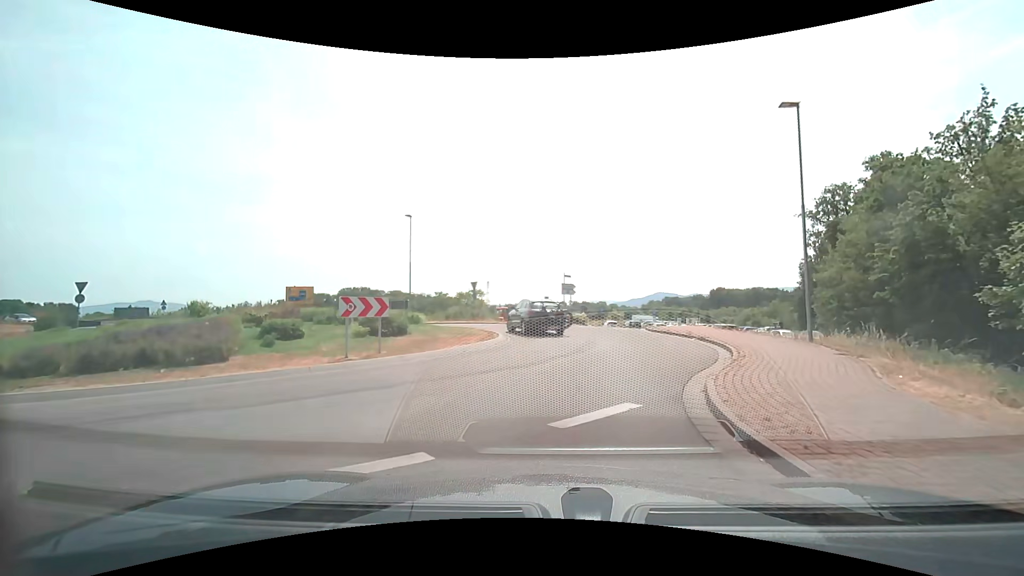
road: tertiary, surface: asphalt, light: Day
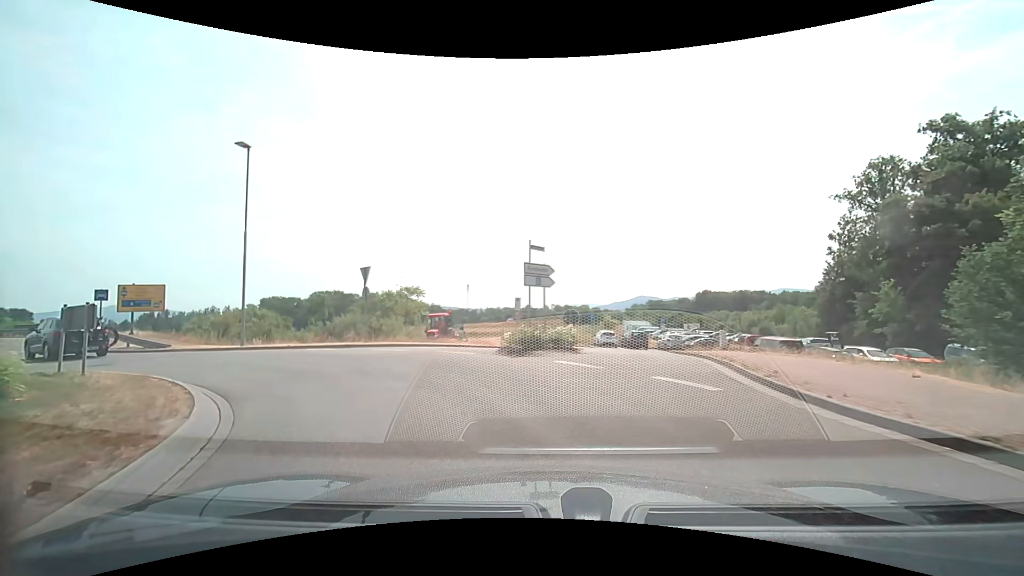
(+1.1, +17.5) m; +5°
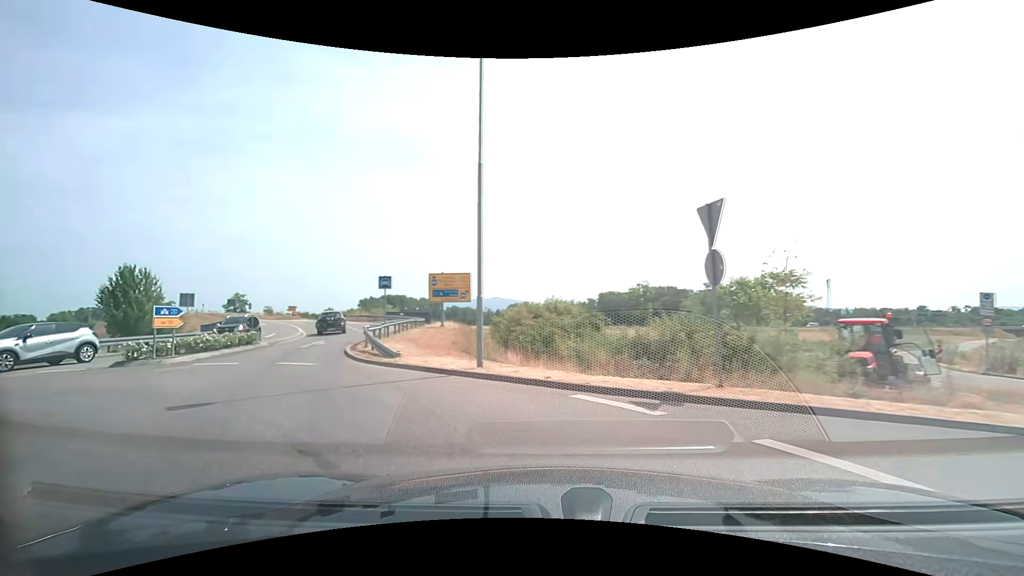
(-3.1, +11.6) m; -34°
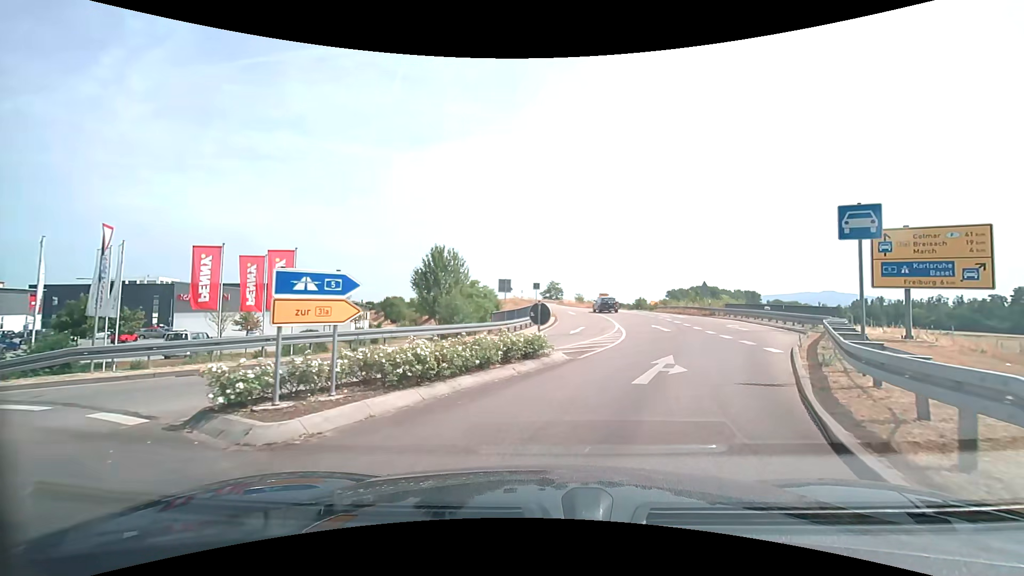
(-6.4, +12.6) m; -40°
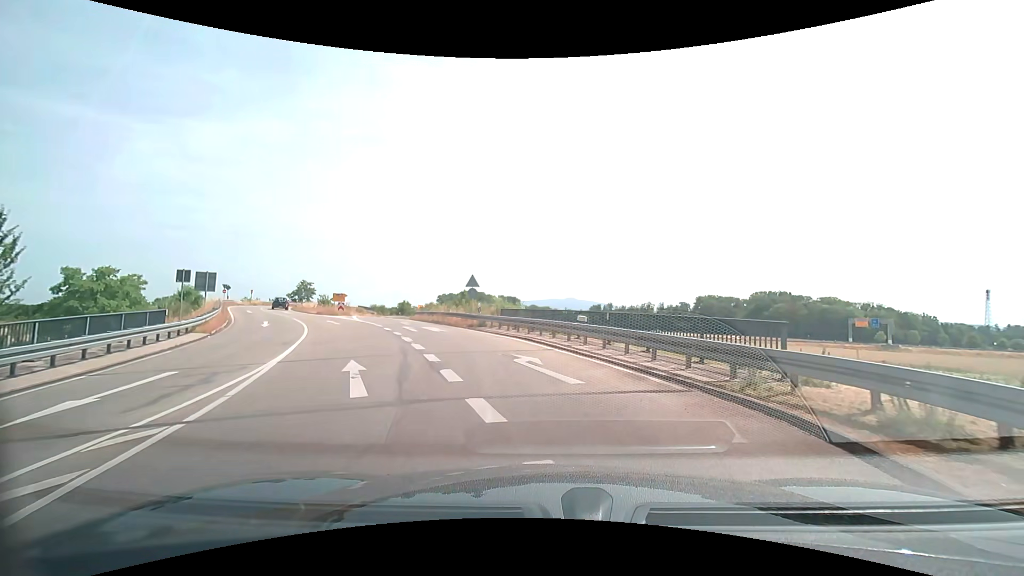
(+4.2, +16.8) m; +26°
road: trunk_link
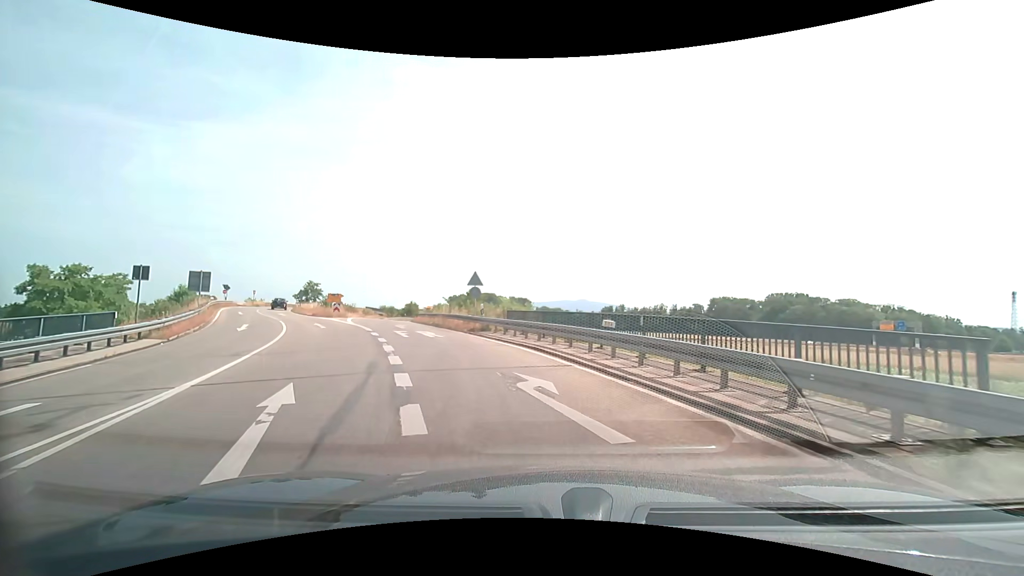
(0.0, +3.5) m; -1°
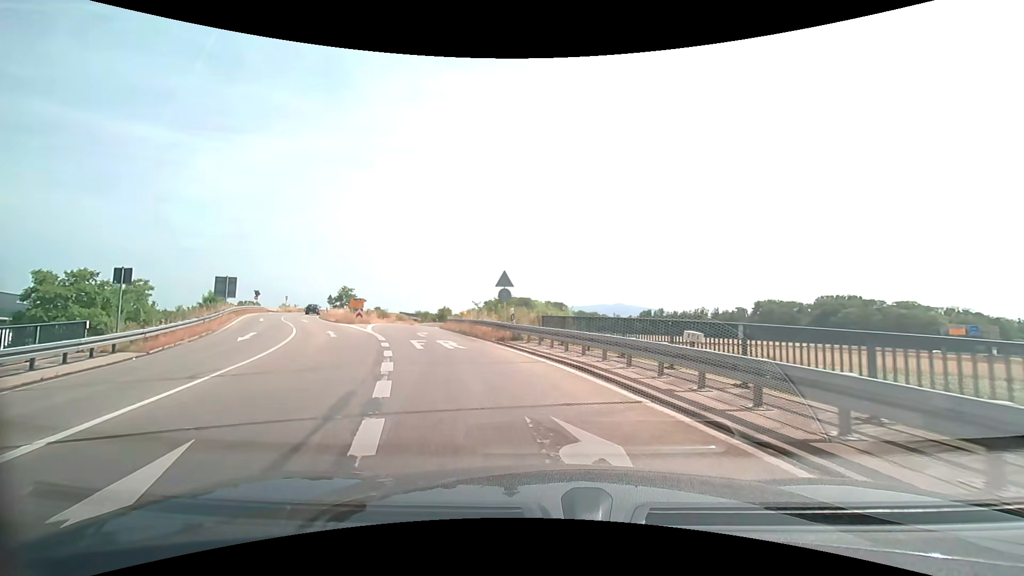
(-0.1, +3.6) m; -2°
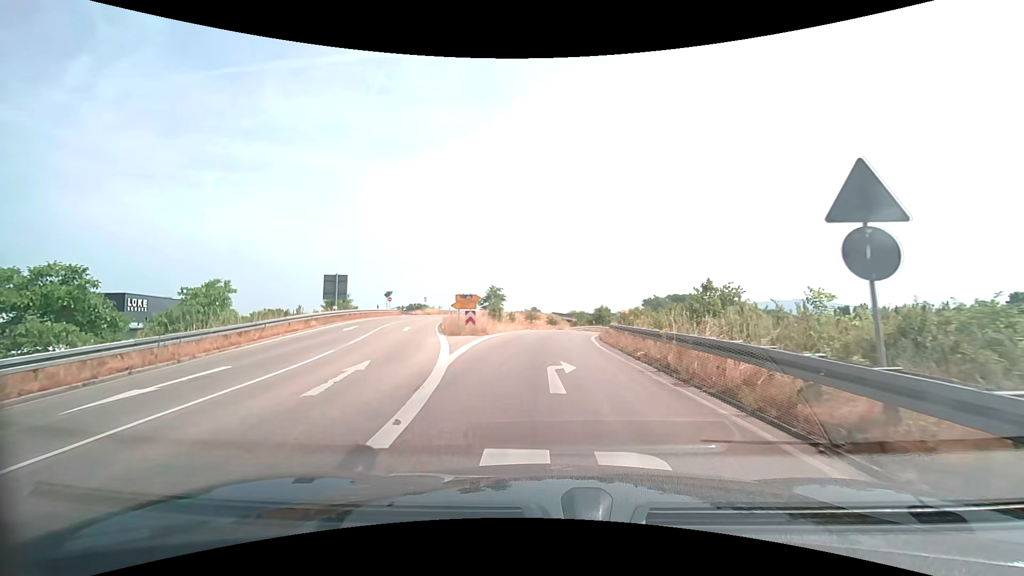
(-3.1, +15.5) m; -19°
(0, +10) (0, +20) (0, +30) (+1, +40) (+4, +50) (+7, +59) (+11, +68) (+16, +77) (+22, +85) (+28, +92) m
